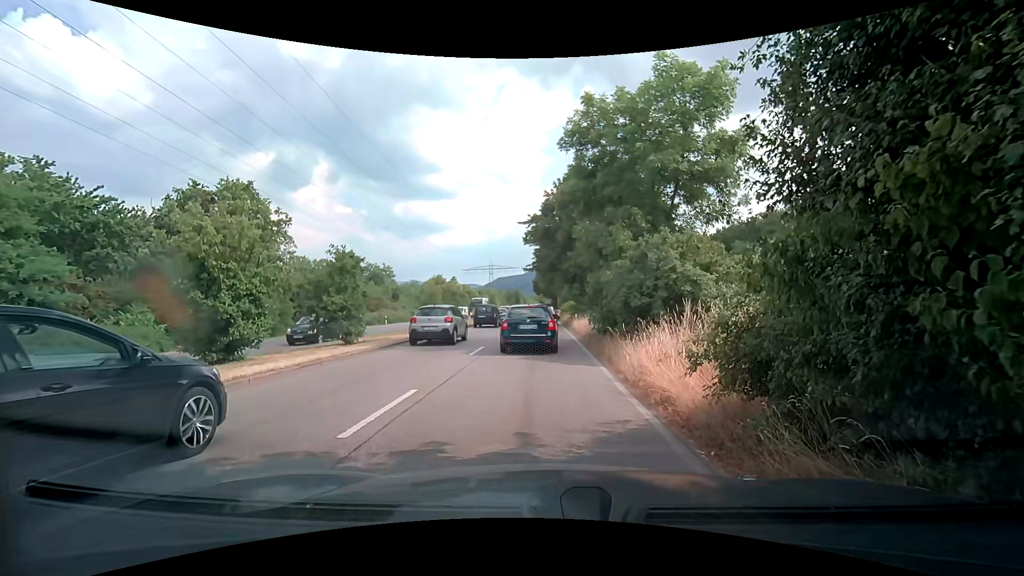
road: primary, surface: asphalt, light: Day
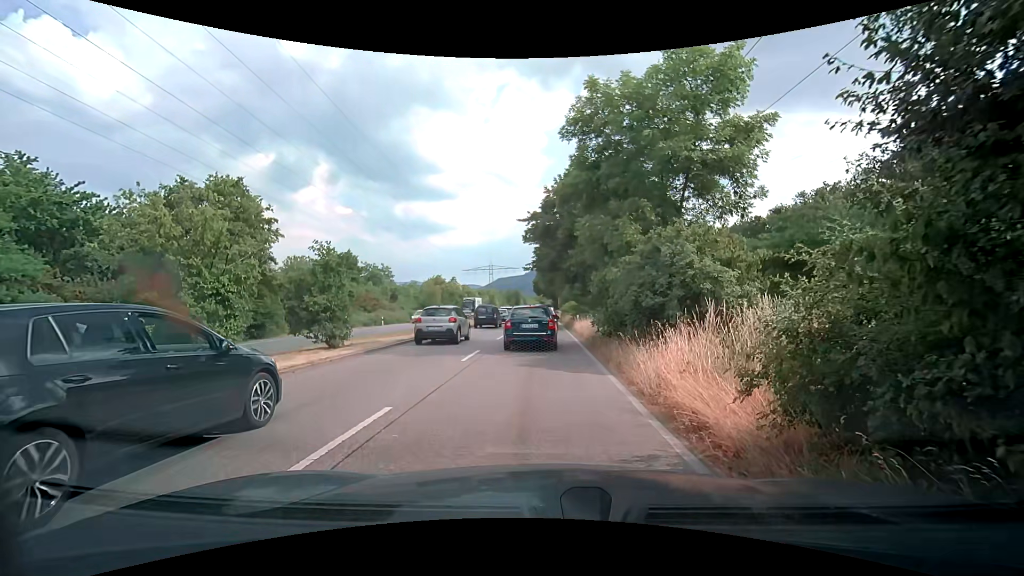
(0.0, +1.5) m; 0°
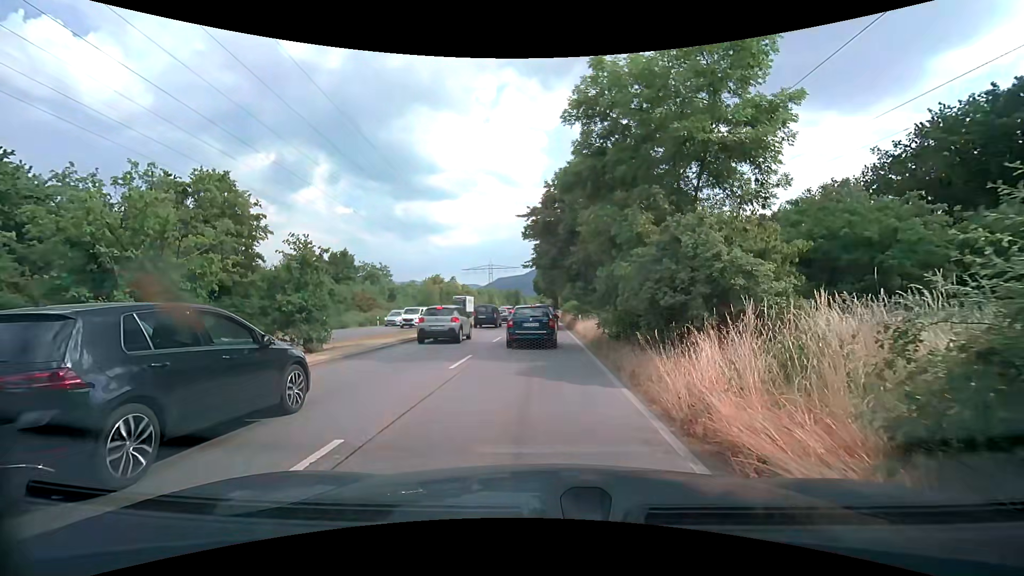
(0.0, +1.7) m; 0°
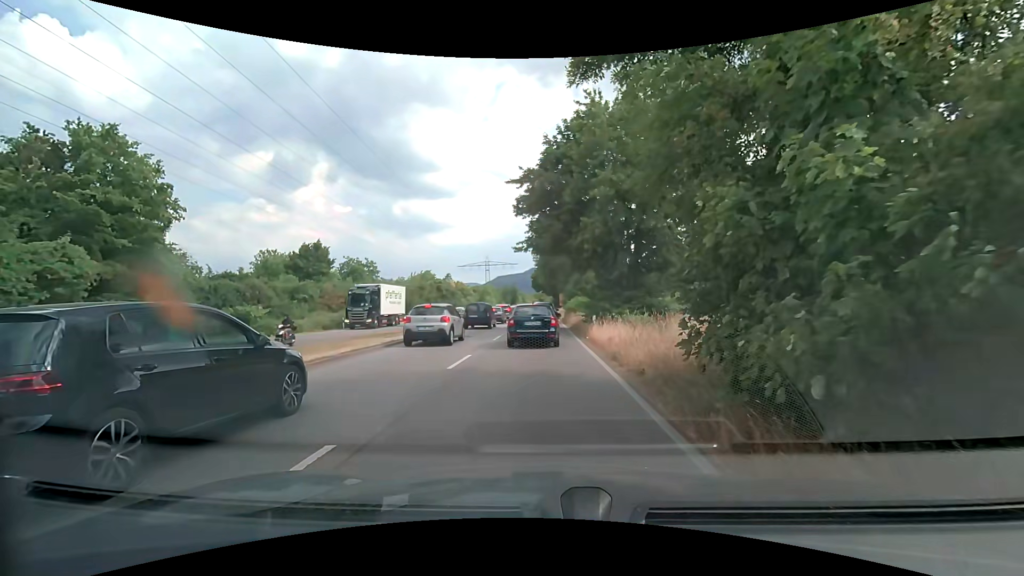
(-0.1, +9.6) m; -1°
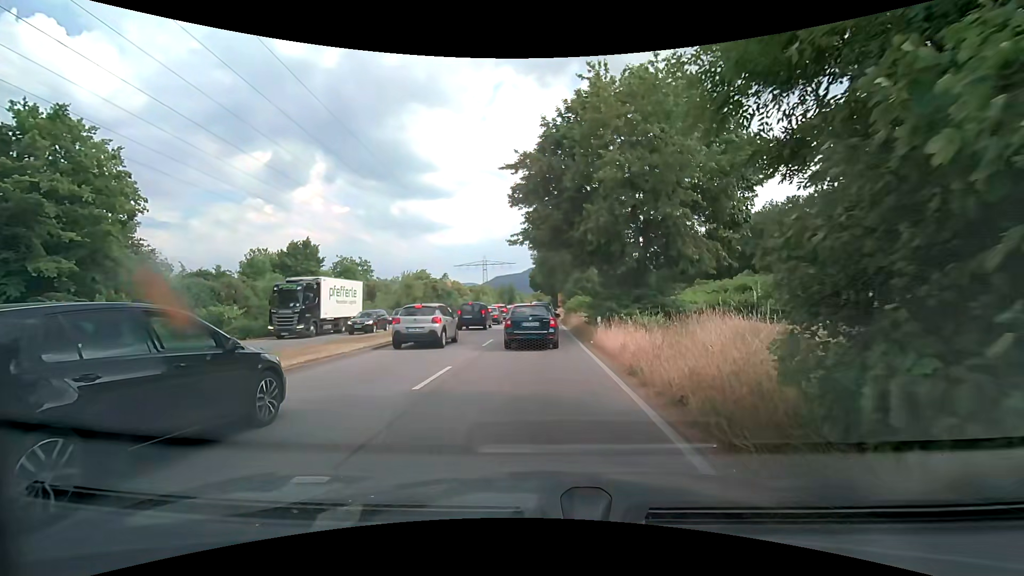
(0.0, +2.7) m; +1°
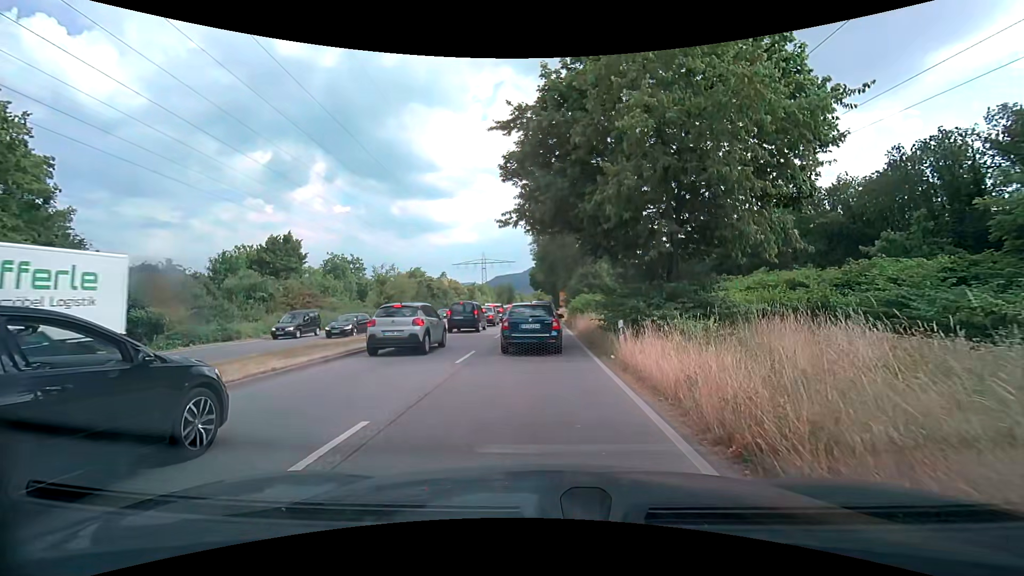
(0.0, +5.3) m; 0°
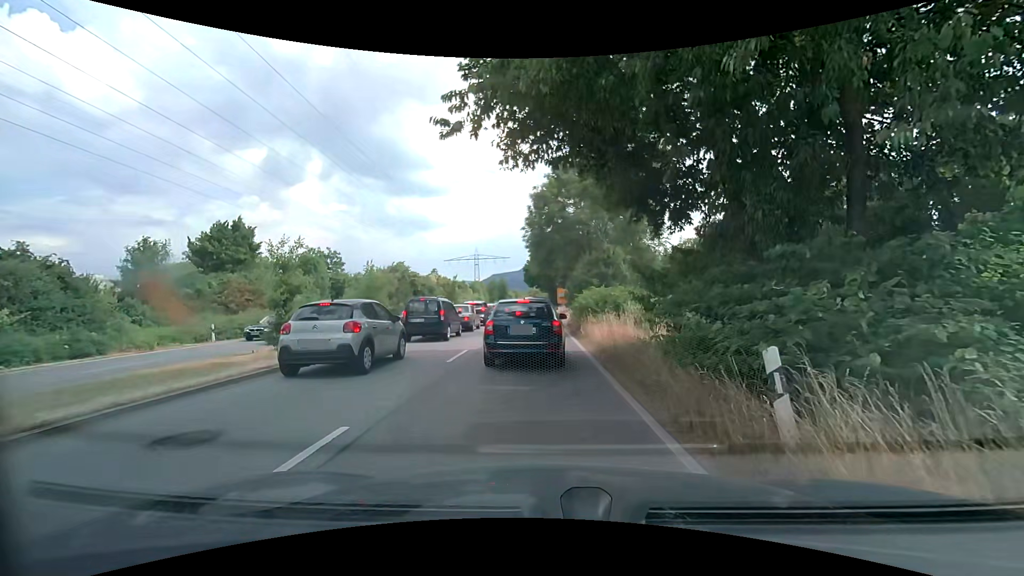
(+0.1, +9.4) m; +1°
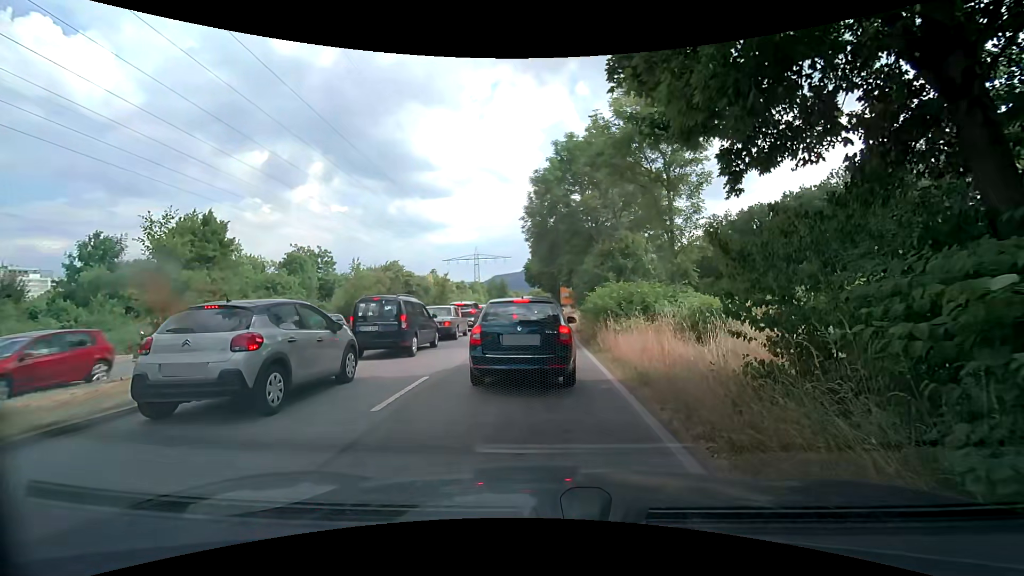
(0.0, +5.2) m; -1°
